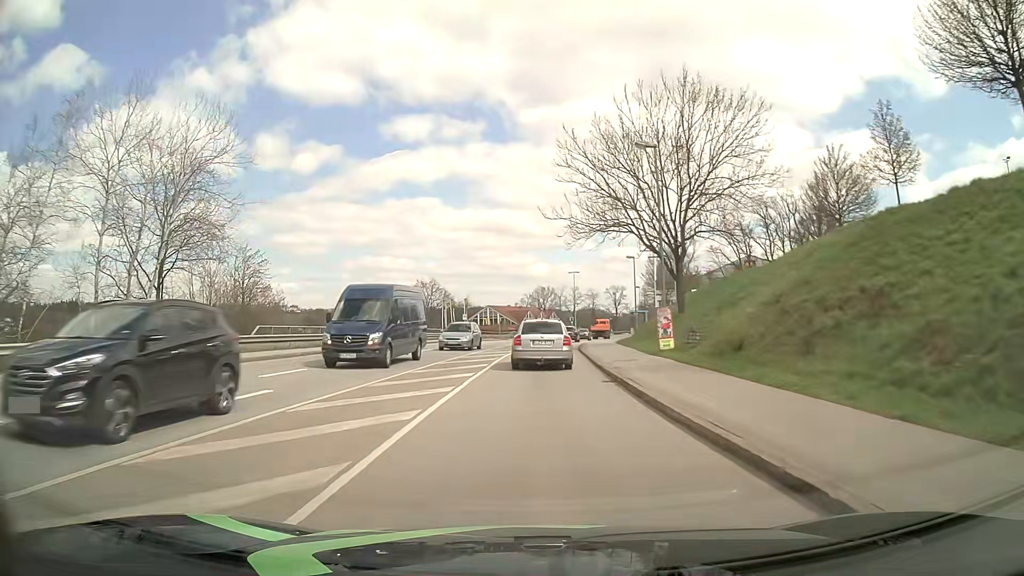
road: tertiary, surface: asphalt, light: Day
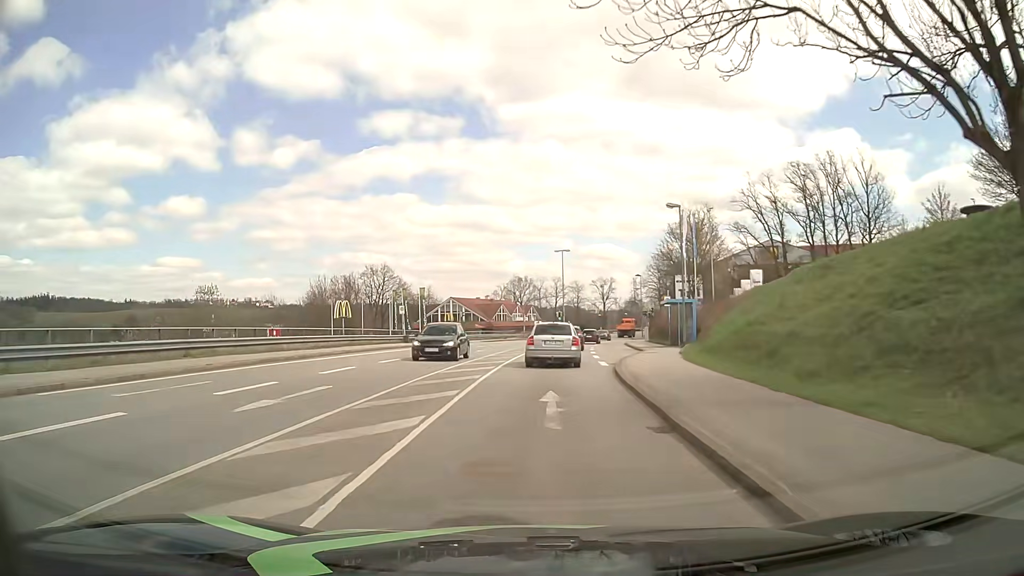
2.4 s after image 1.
(+0.2, +28.1) m; +2°
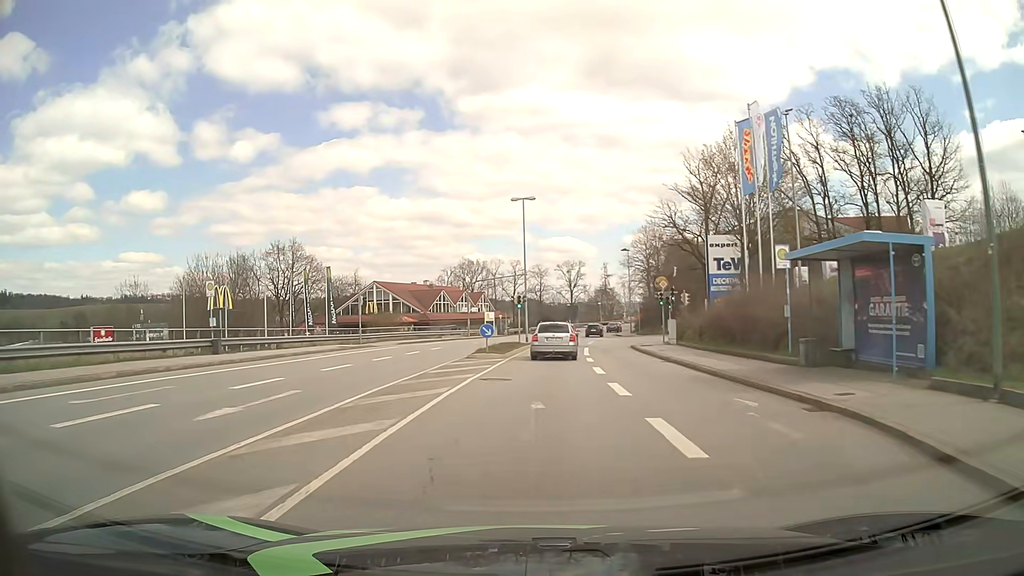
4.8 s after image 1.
(+0.8, +28.5) m; +3°
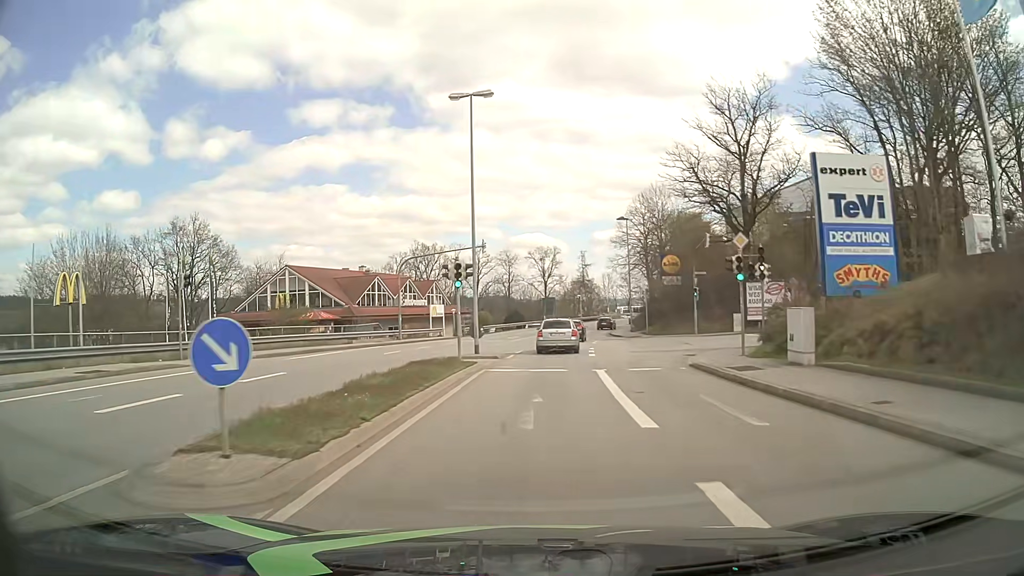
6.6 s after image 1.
(+0.6, +22.1) m; +3°
